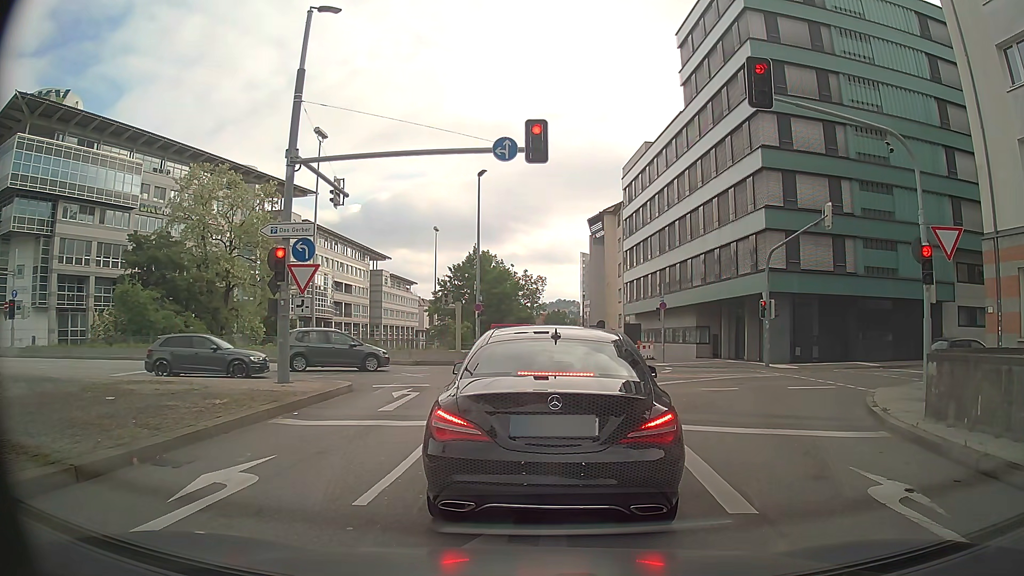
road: primary_link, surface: asphalt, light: Day
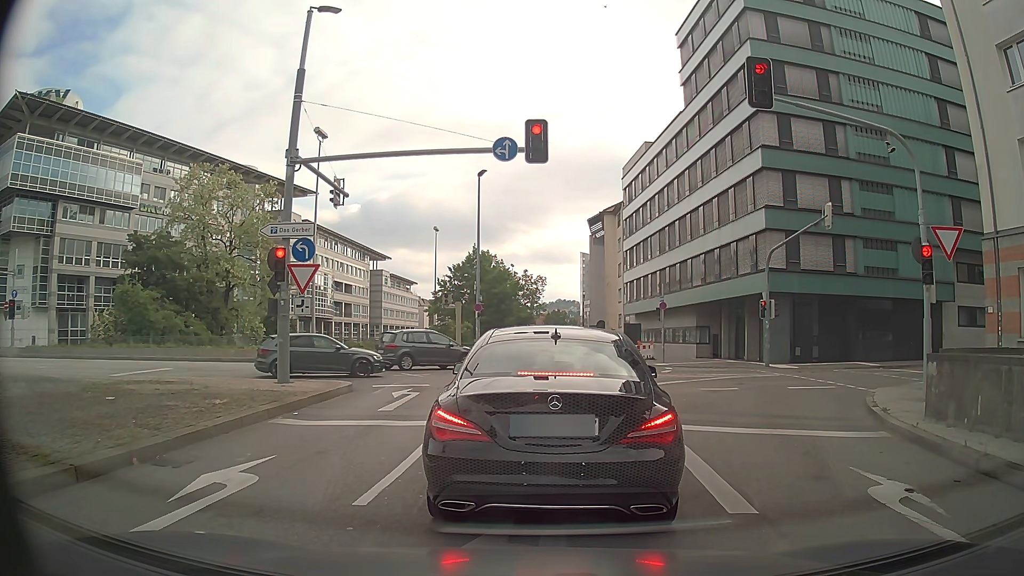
(0.0, 0.0) m; 0°
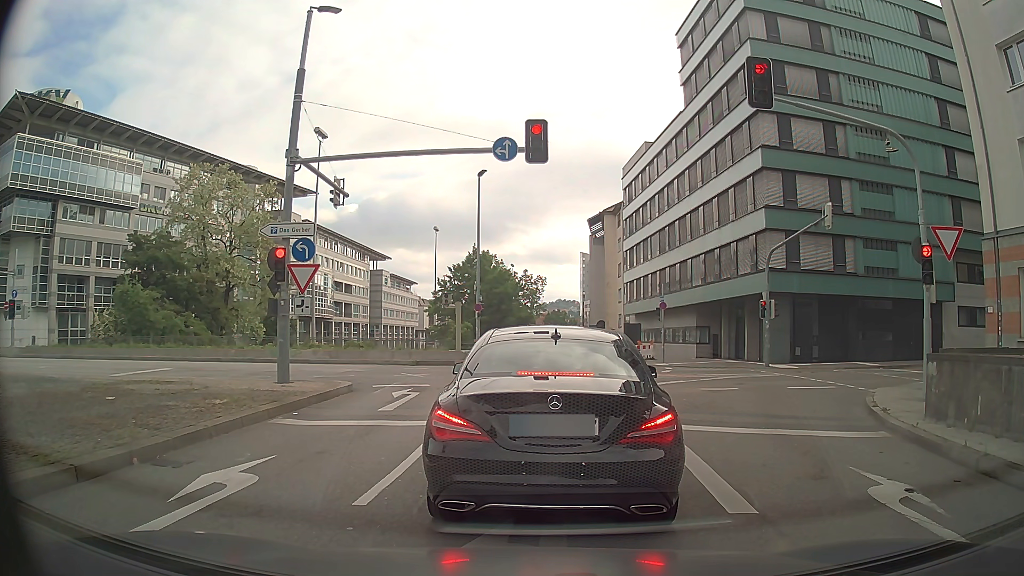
(0.0, 0.0) m; 0°
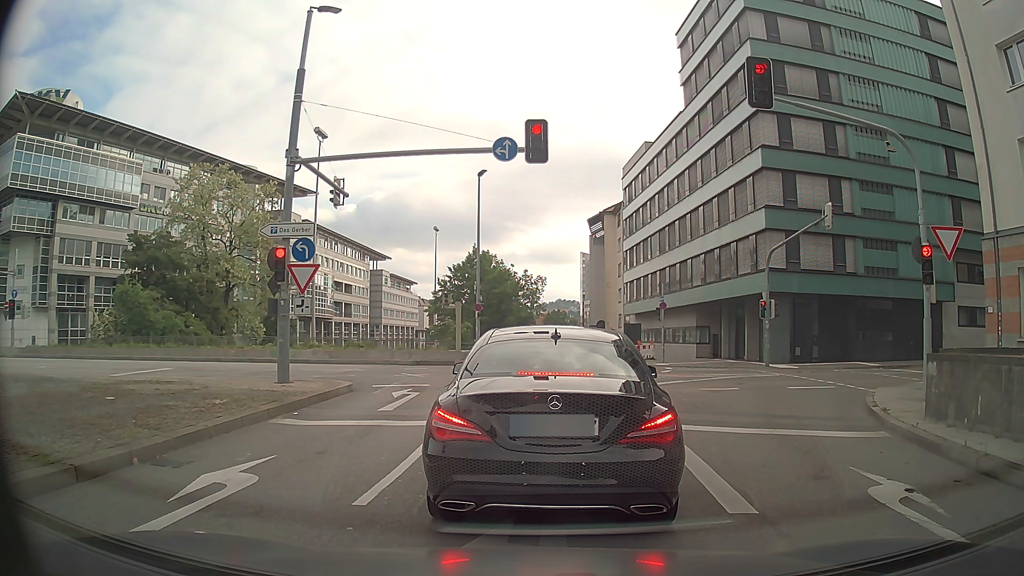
(0.0, 0.0) m; 0°
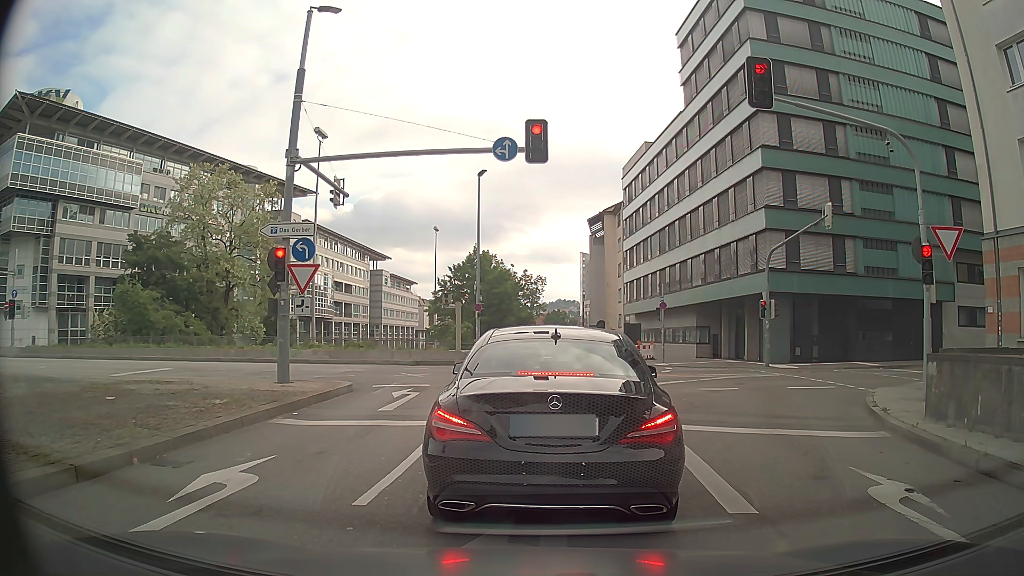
(0.0, 0.0) m; 0°
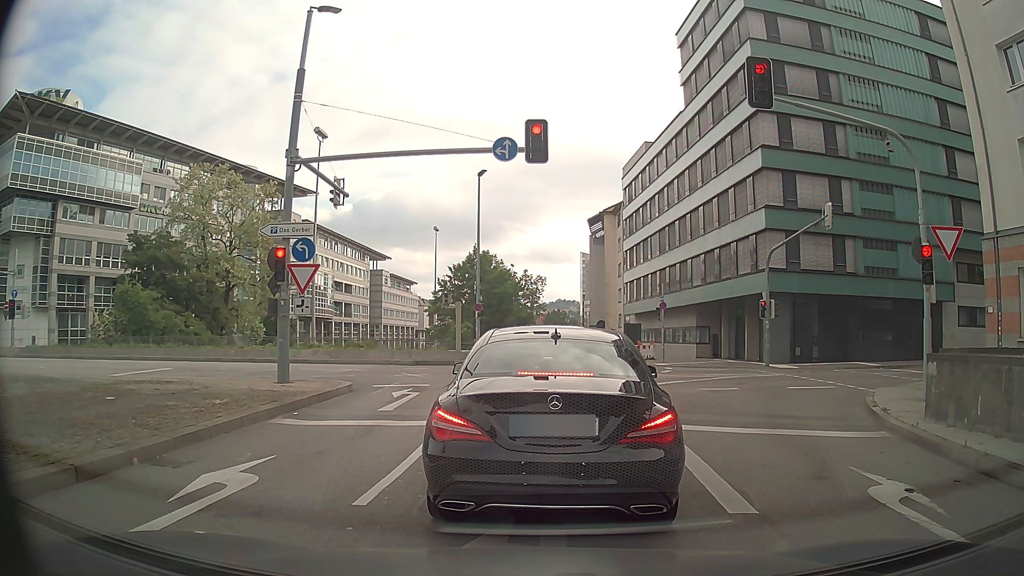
(0.0, 0.0) m; 0°
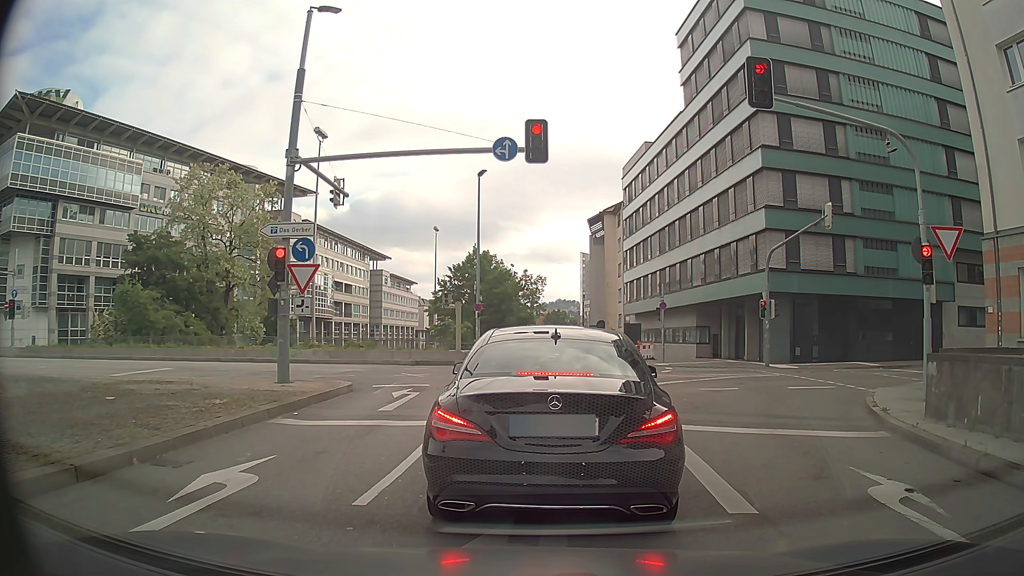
(0.0, 0.0) m; 0°
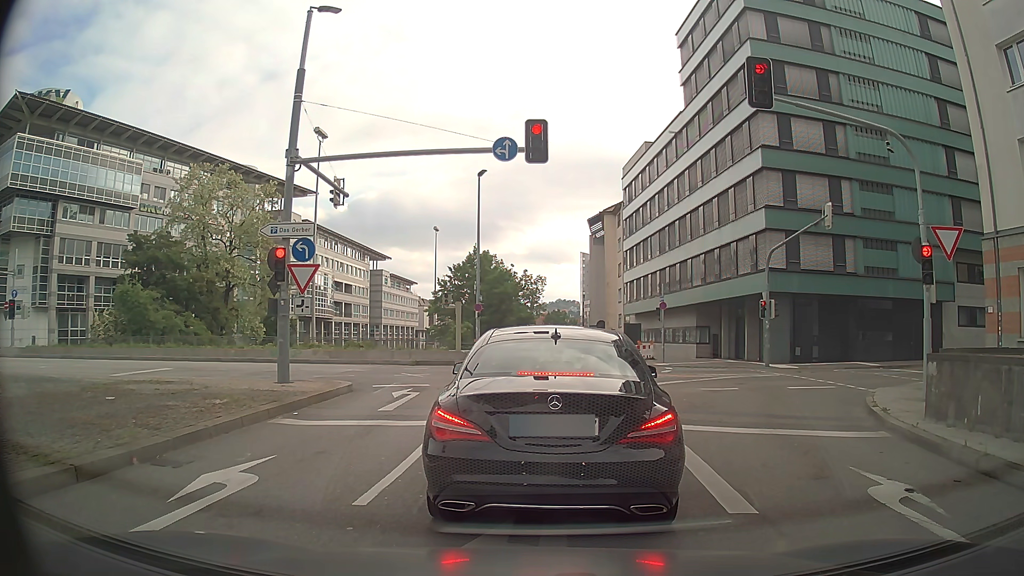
(0.0, 0.0) m; 0°
(0, +10) (0, +20) (-5, +29) (-14, +32) (-24, +32) (-34, +32) (-44, +32) (-54, +33) (-64, +35) (-73, +39) m
